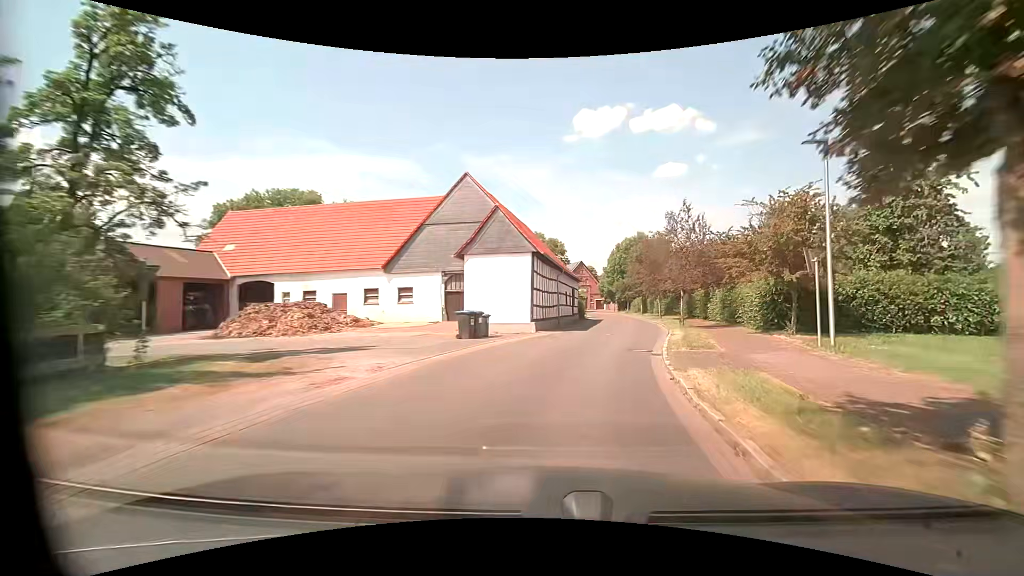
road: tertiary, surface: asphalt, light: Day
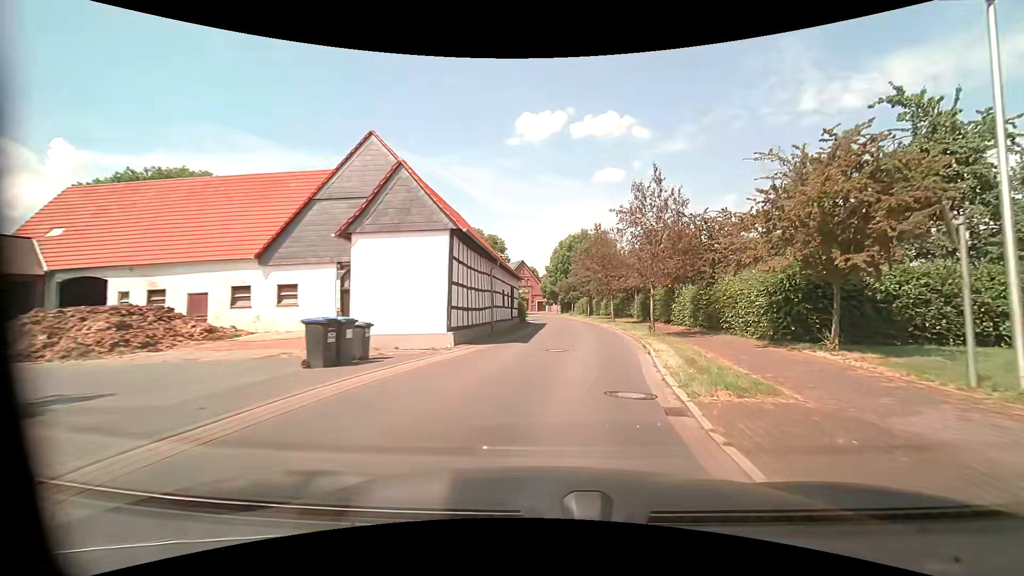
(+0.4, +7.8) m; +7°
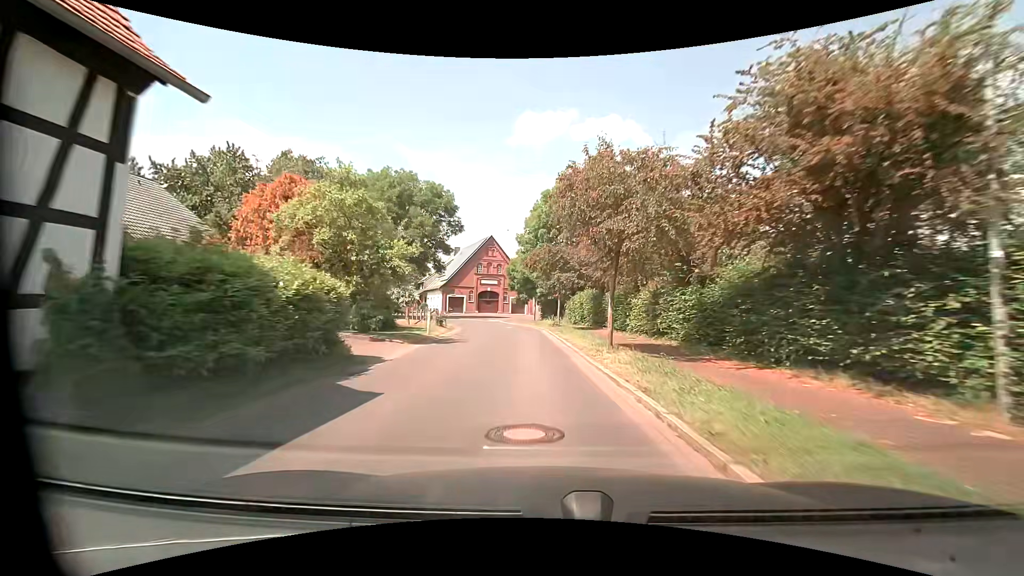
(+2.4, +39.5) m; +1°
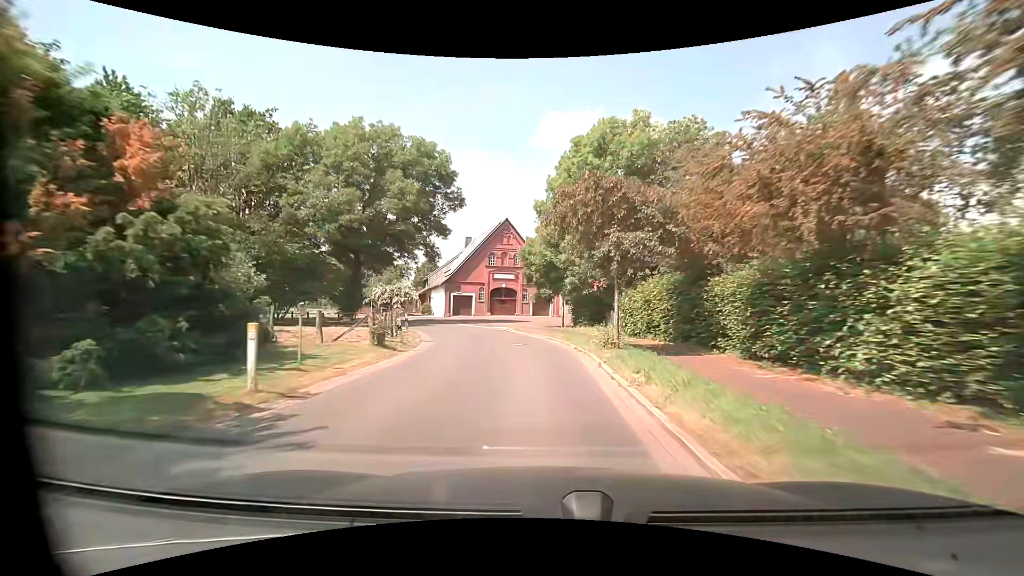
(-0.4, +15.9) m; -3°
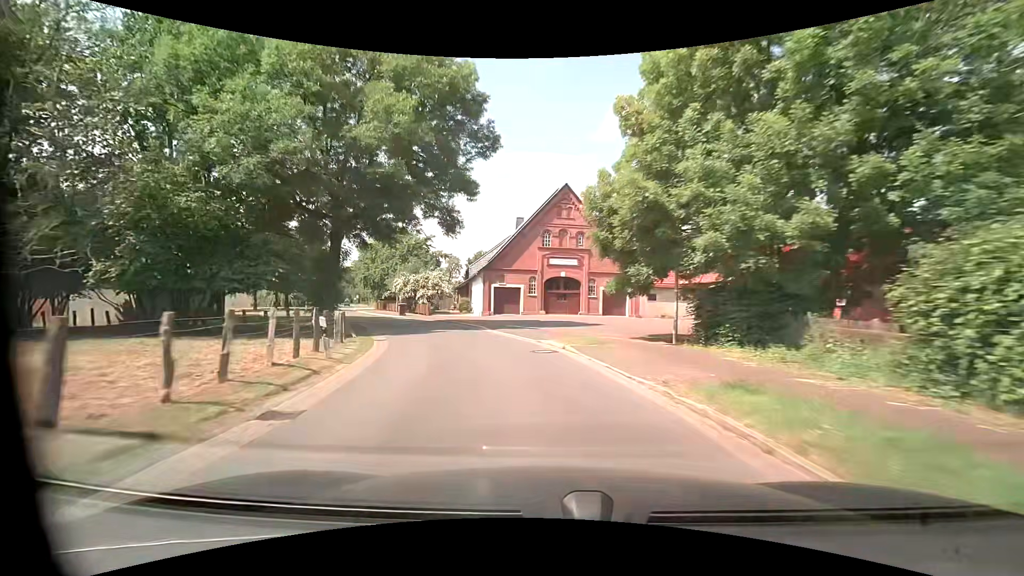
(-0.7, +15.9) m; -7°
